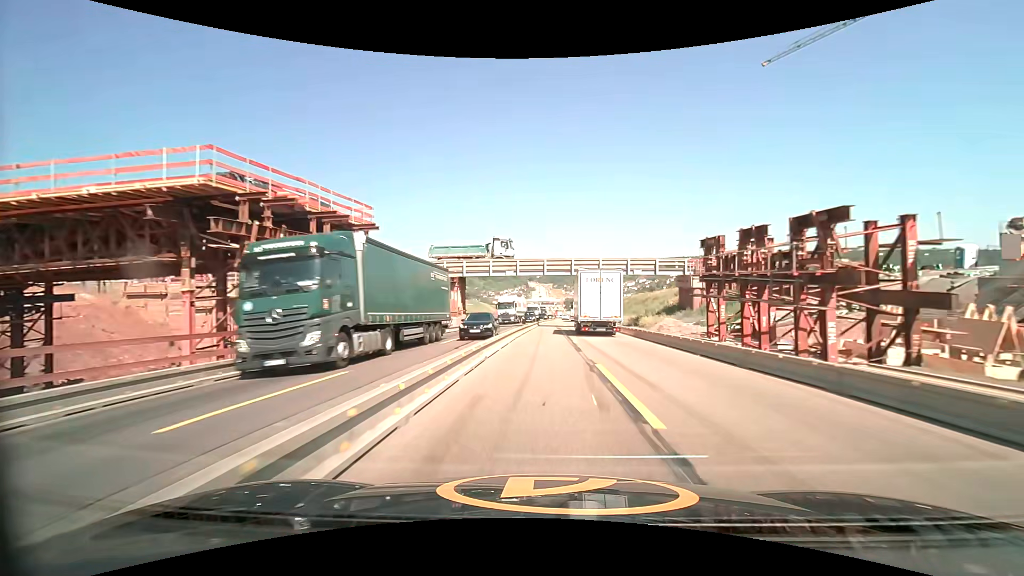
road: motorway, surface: asphalt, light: Day
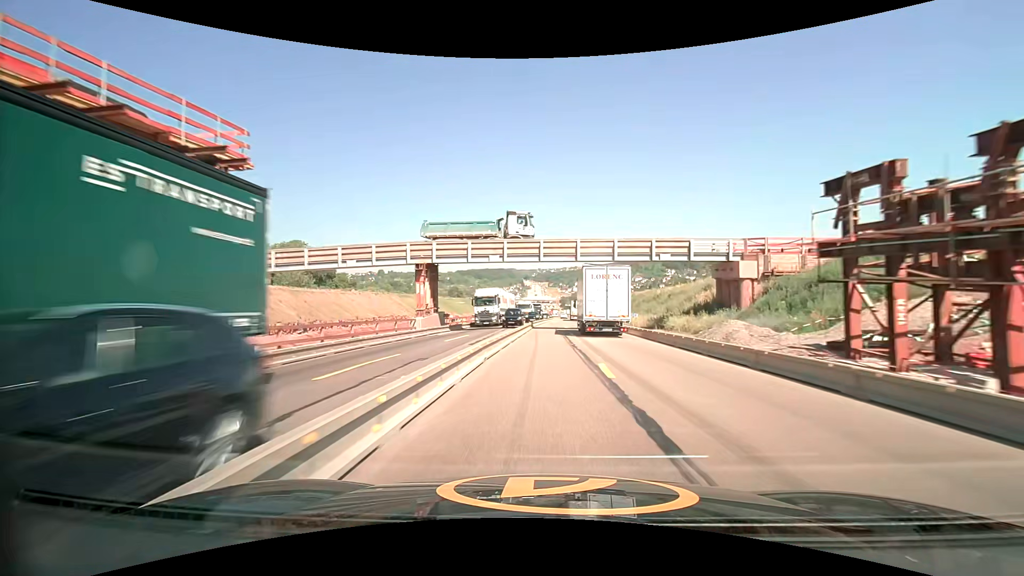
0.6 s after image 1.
(0.0, +12.8) m; 0°
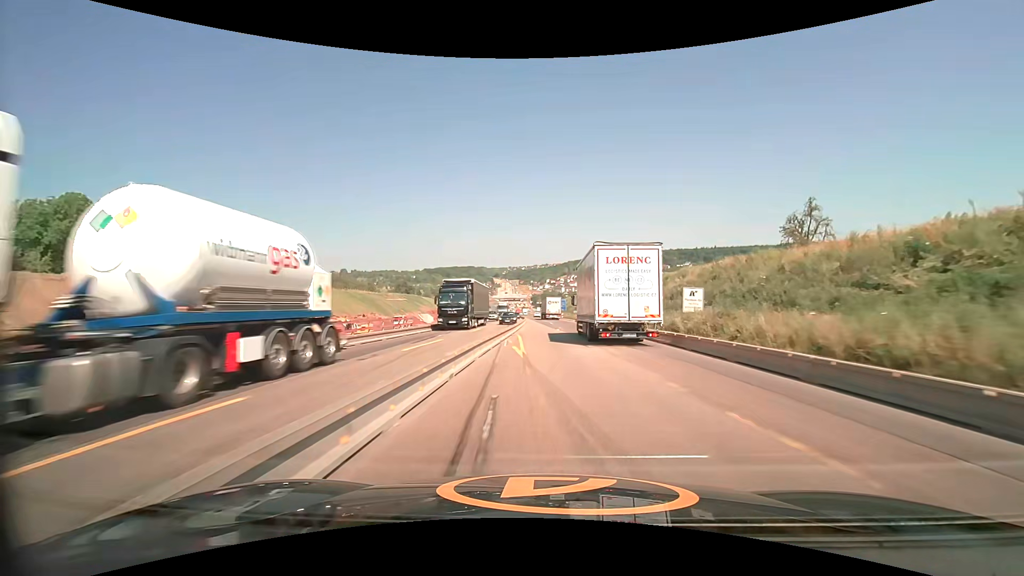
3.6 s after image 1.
(+1.9, +63.1) m; +3°
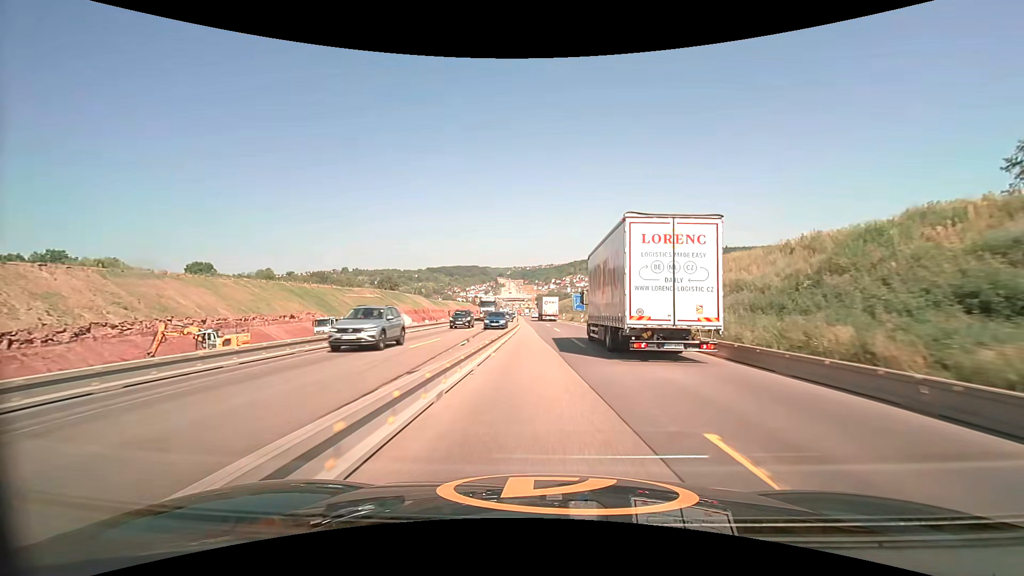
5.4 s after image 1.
(-0.1, +38.3) m; 0°
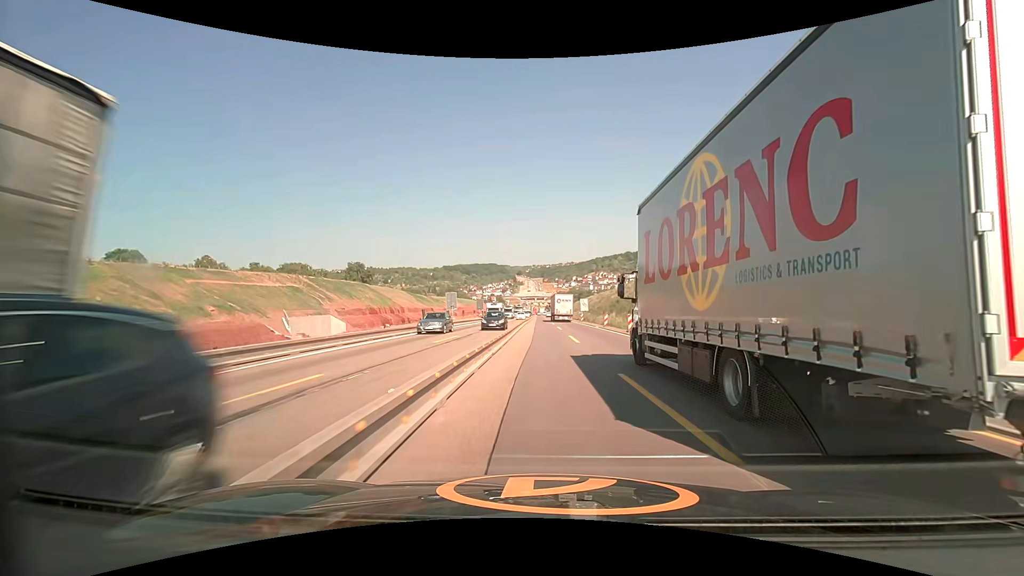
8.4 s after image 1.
(-1.3, +64.5) m; -2°
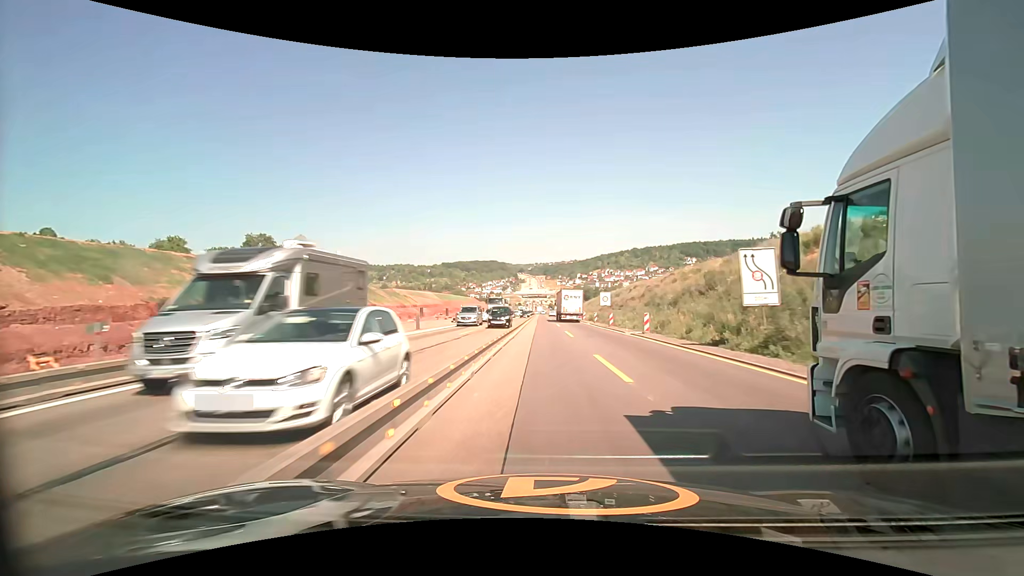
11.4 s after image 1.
(-0.4, +65.1) m; 0°
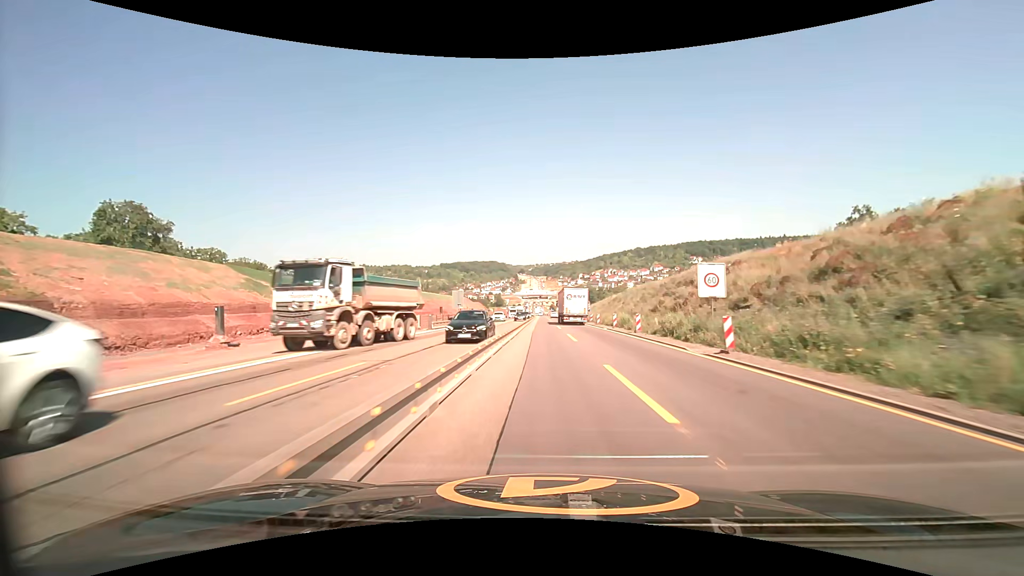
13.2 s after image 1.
(+0.1, +39.3) m; 0°
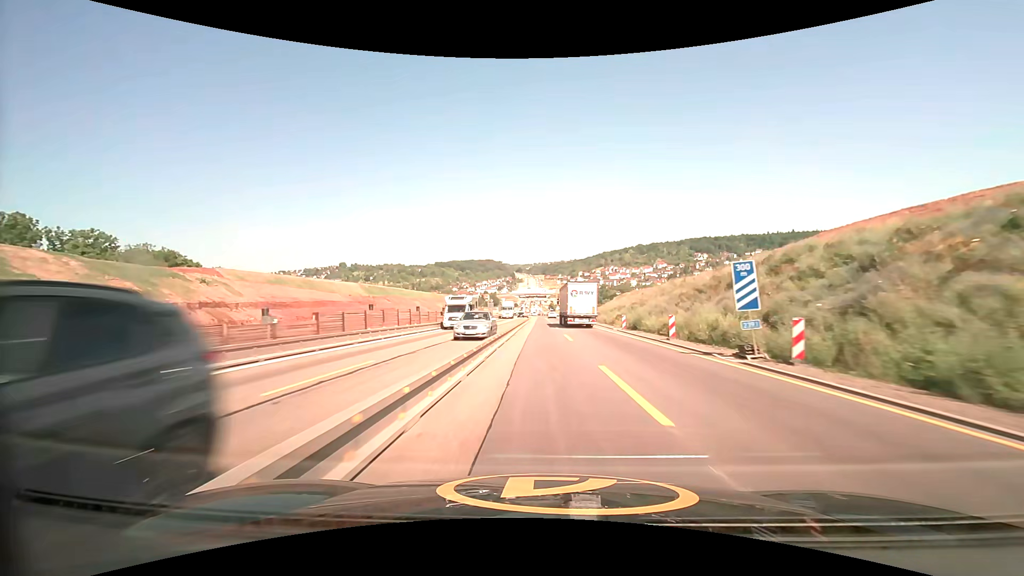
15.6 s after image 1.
(-0.1, +52.7) m; 0°
(0, +10) (0, +20) (0, +30) (0, +40) (0, +50) (0, +60) (0, +70) (0, +80) (-1, +90) (-1, +100) m
